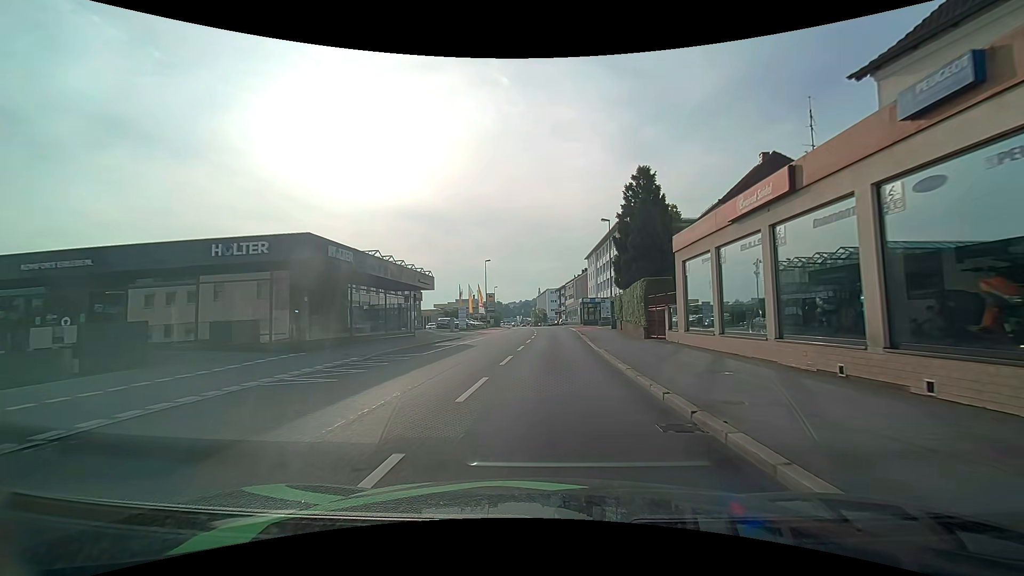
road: tertiary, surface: asphalt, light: Day
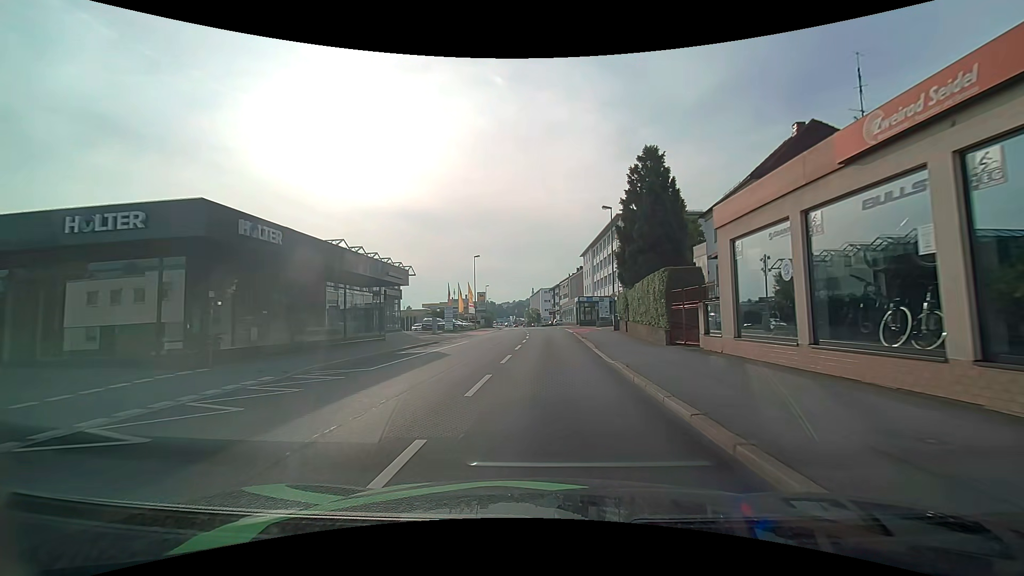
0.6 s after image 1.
(+0.1, +5.4) m; +1°
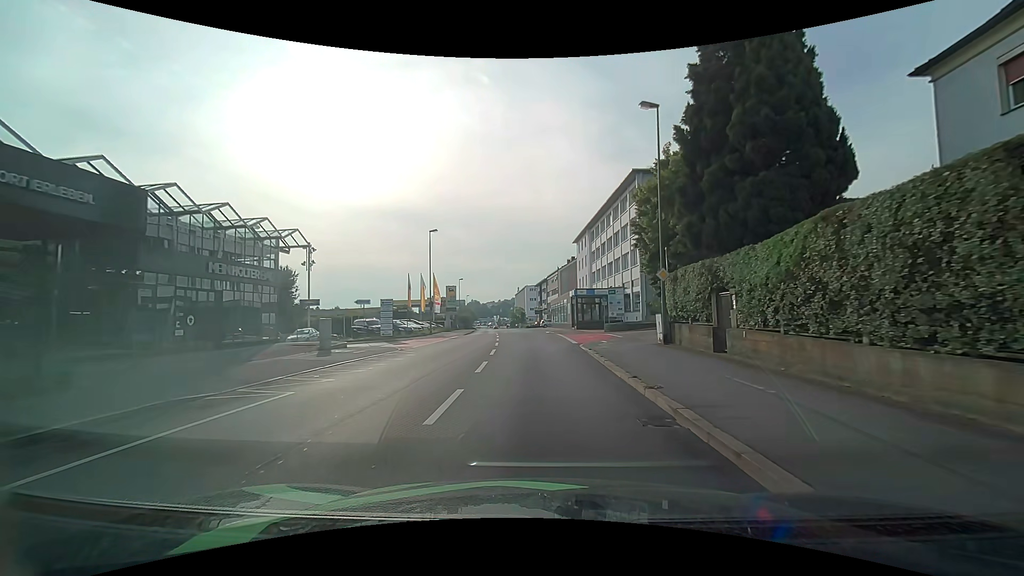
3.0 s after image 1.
(+0.3, +20.1) m; +2°
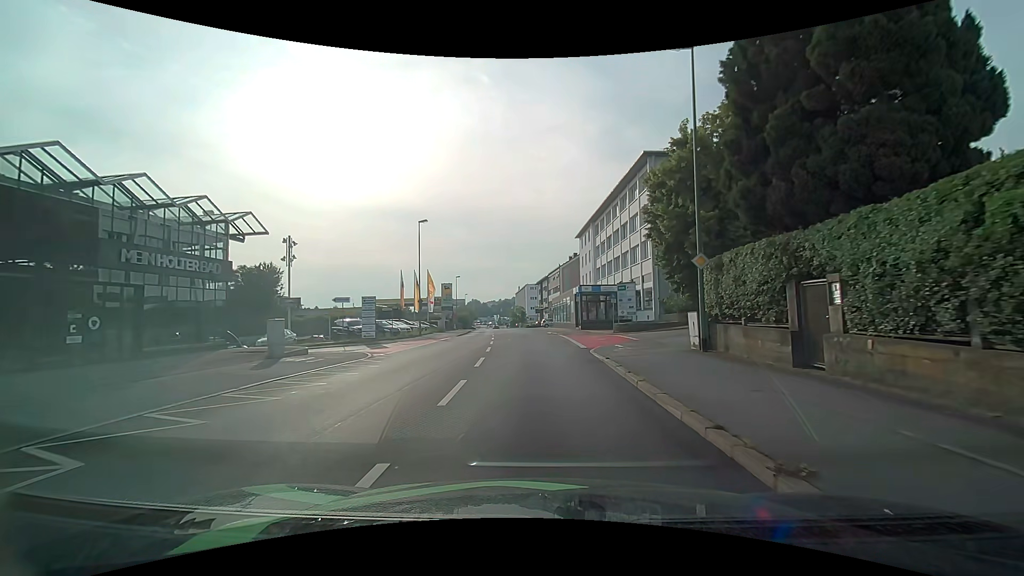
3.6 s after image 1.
(0.0, +4.6) m; -1°
(0, +10) (0, +20) (-3, +29) (-12, +33) (-22, +33) (-32, +32) (-42, +32) (-52, +32) (-62, +31) (-72, +30) m
